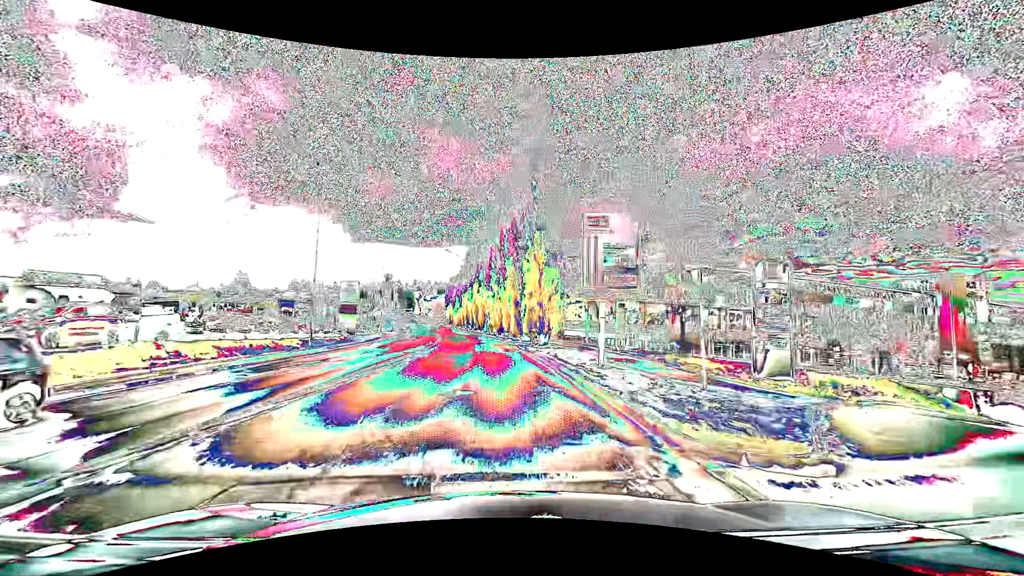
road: tertiary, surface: asphalt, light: Day
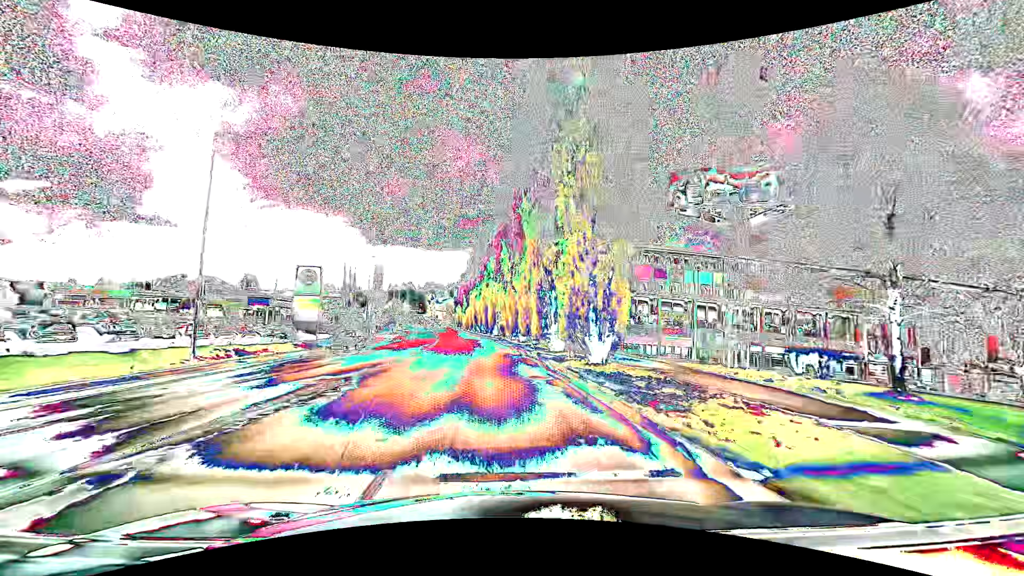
(-0.2, +15.3) m; -2°
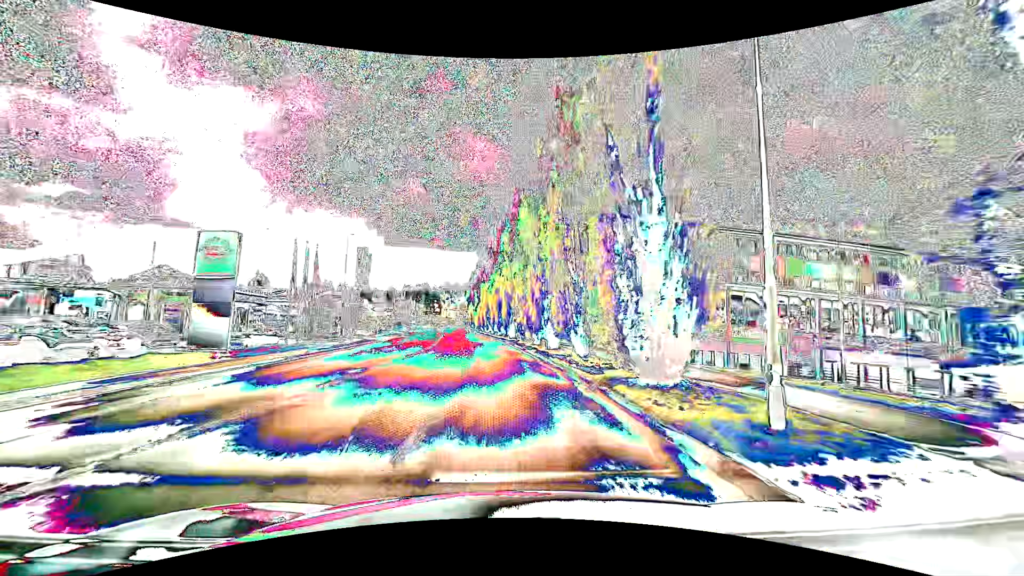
(-0.2, +15.2) m; -1°
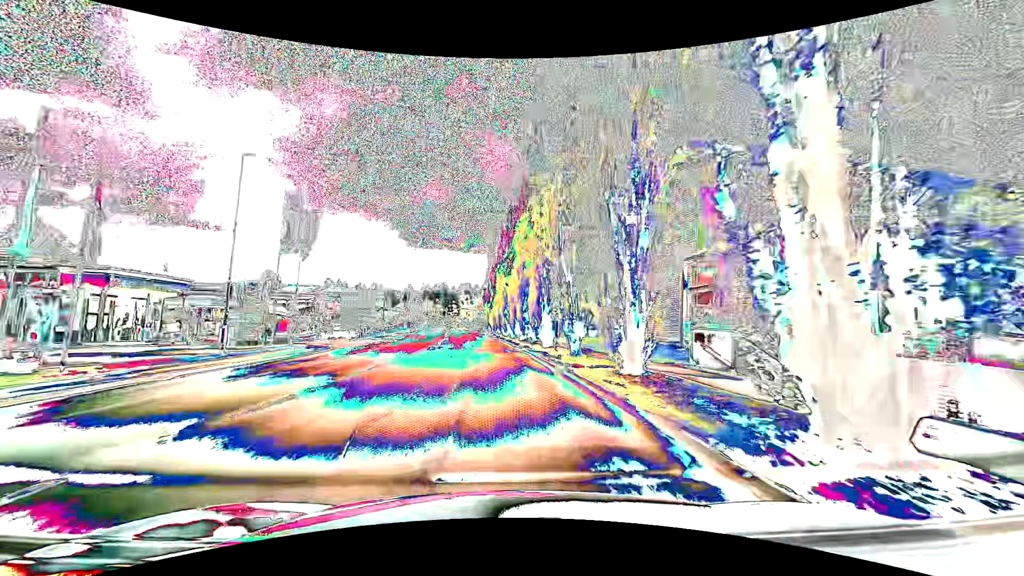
(-0.8, +22.7) m; -3°
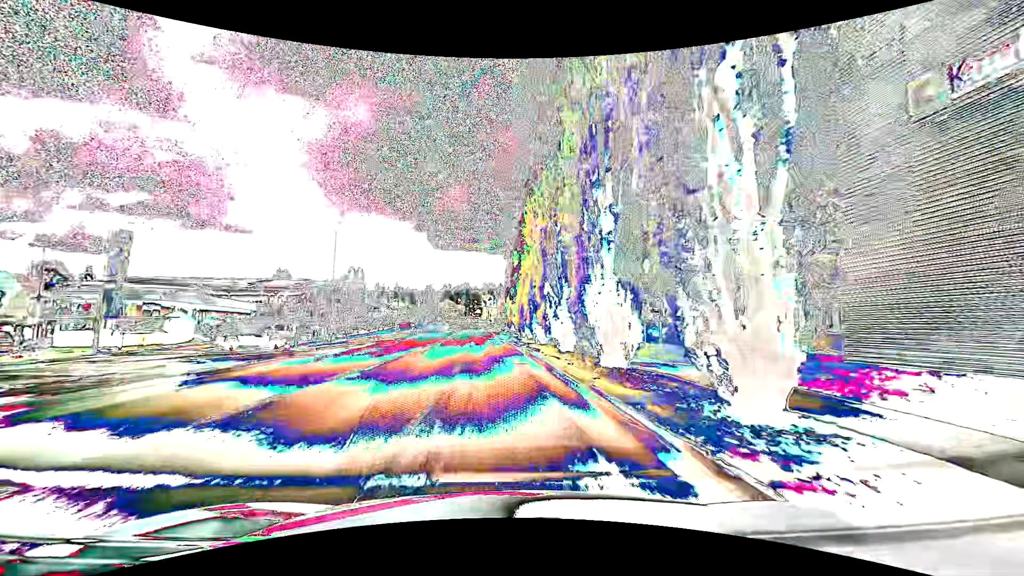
(-0.5, +30.4) m; -2°
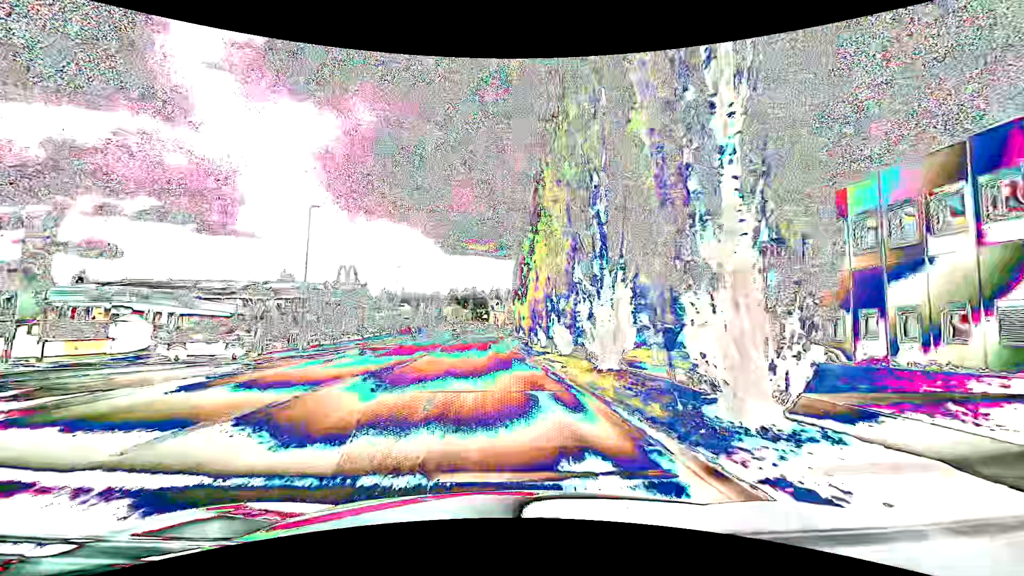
(-0.1, +7.6) m; -1°
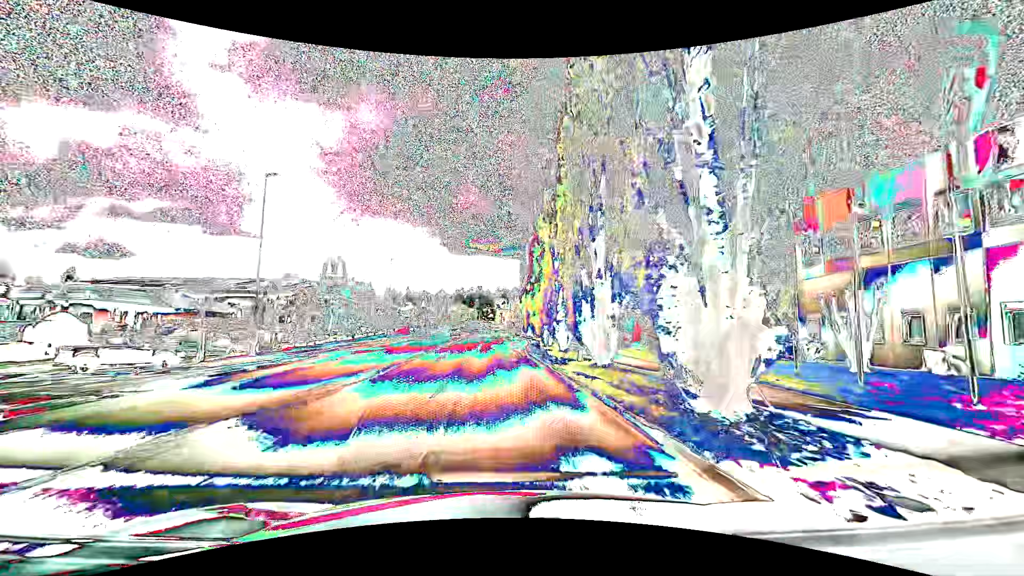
(0.0, +7.6) m; 0°
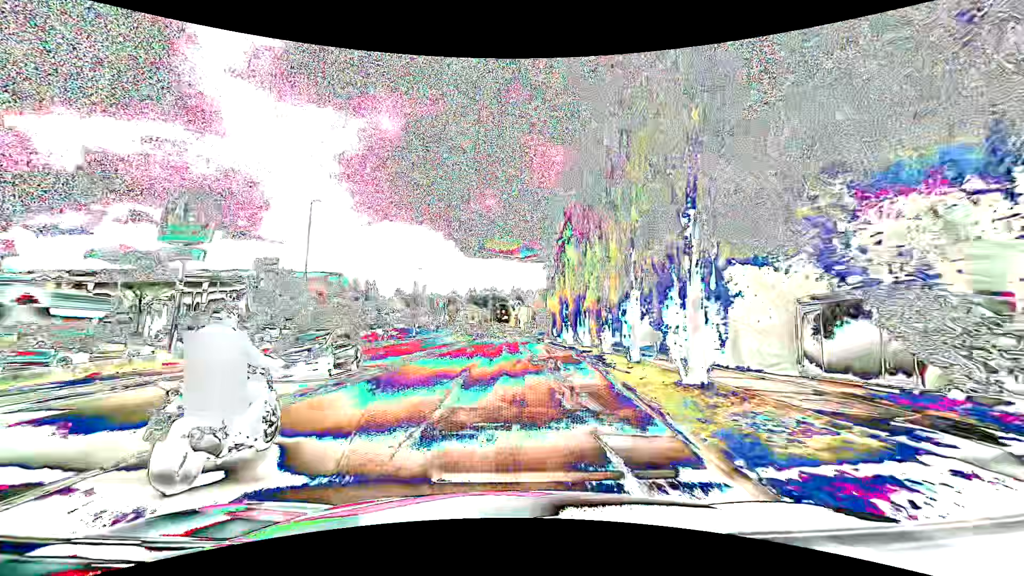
(-0.7, +30.4) m; -3°
(0, +10) (0, +20) (0, +30) (0, +40) (0, +50) (+1, +60) (+1, +70) (+1, +80) (+1, +90) (+1, +100) m
